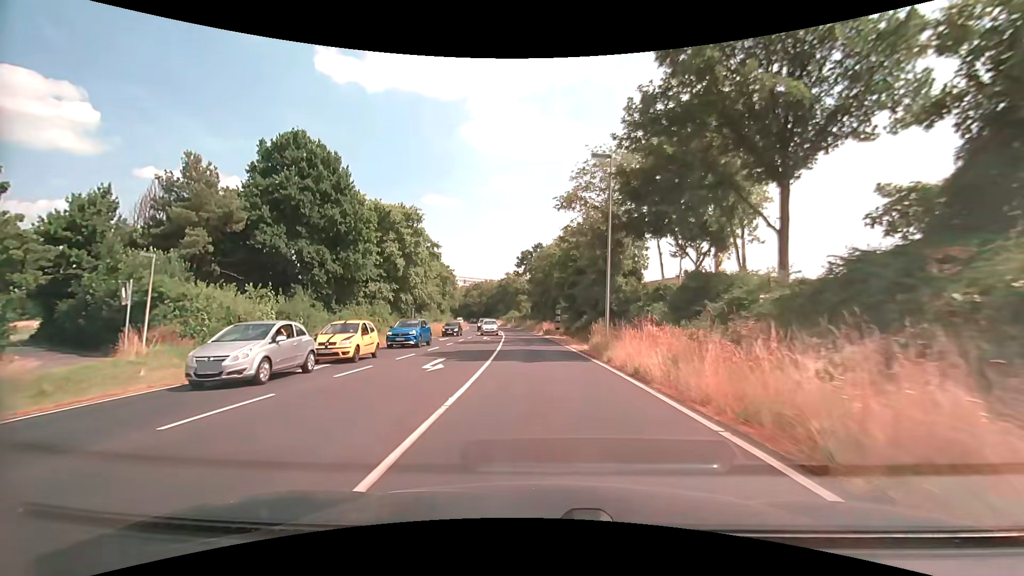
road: primary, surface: asphalt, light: Day
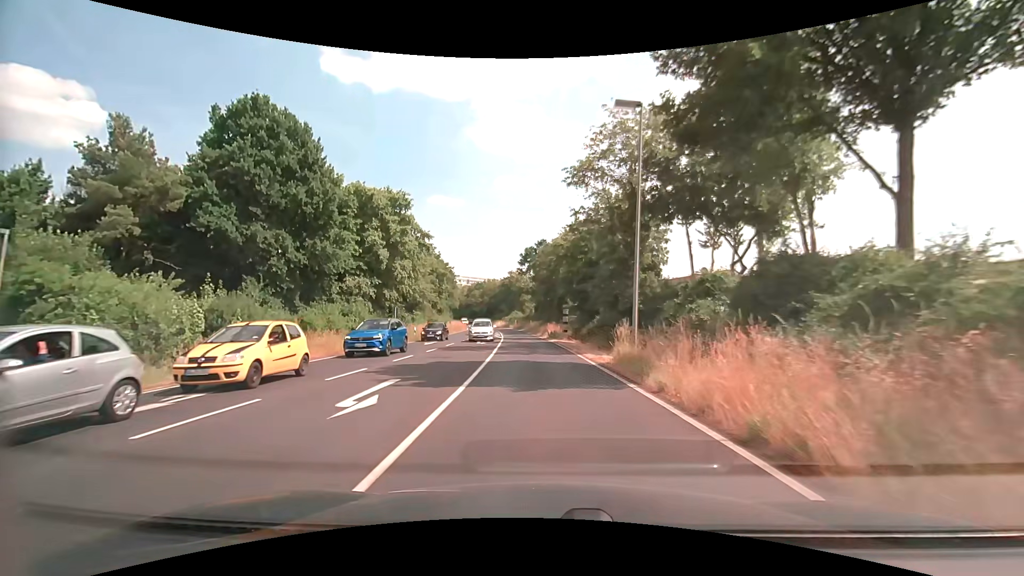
(0.0, +6.6) m; -1°
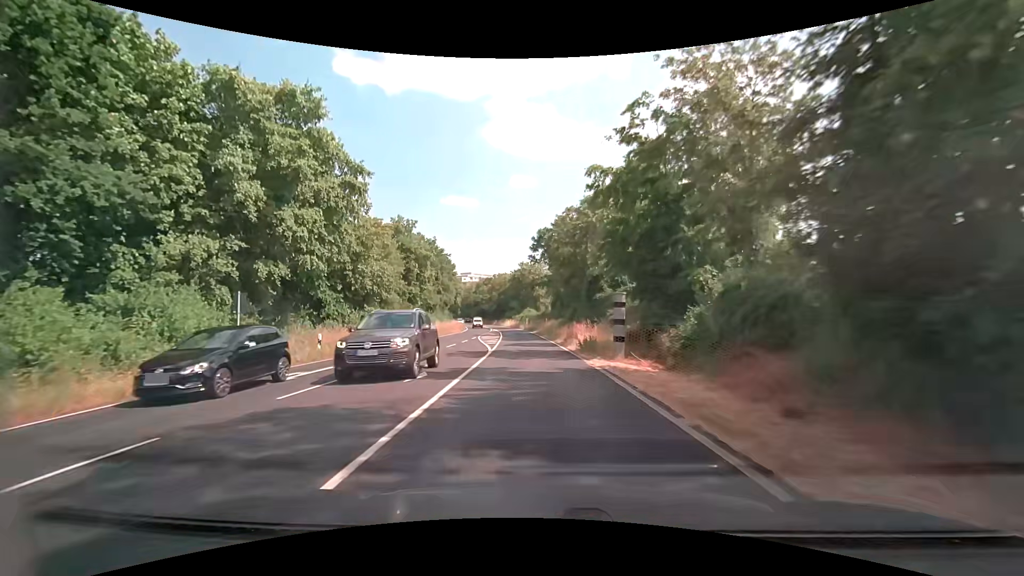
(-0.2, +21.0) m; -2°
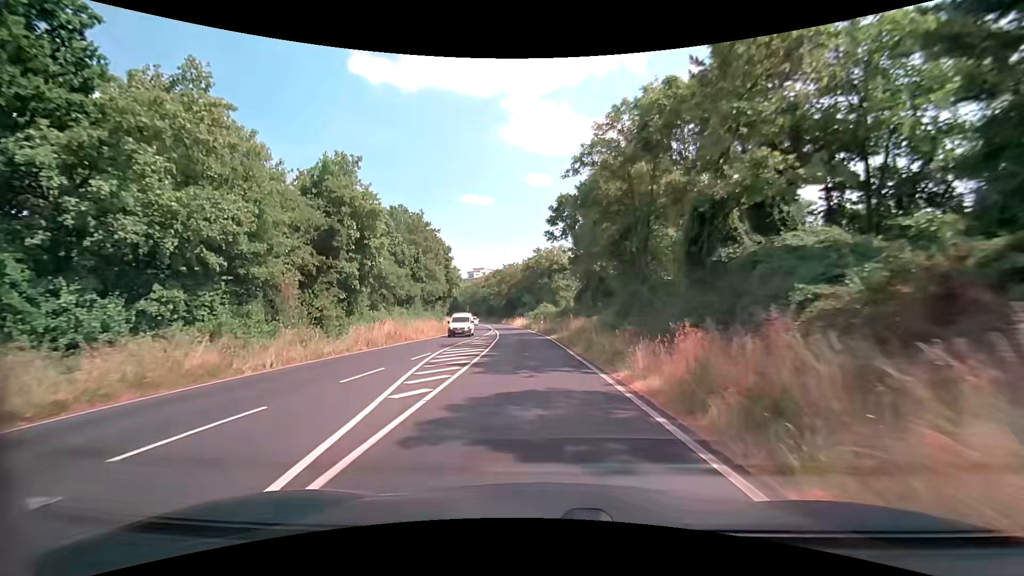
(-0.4, +22.6) m; -2°
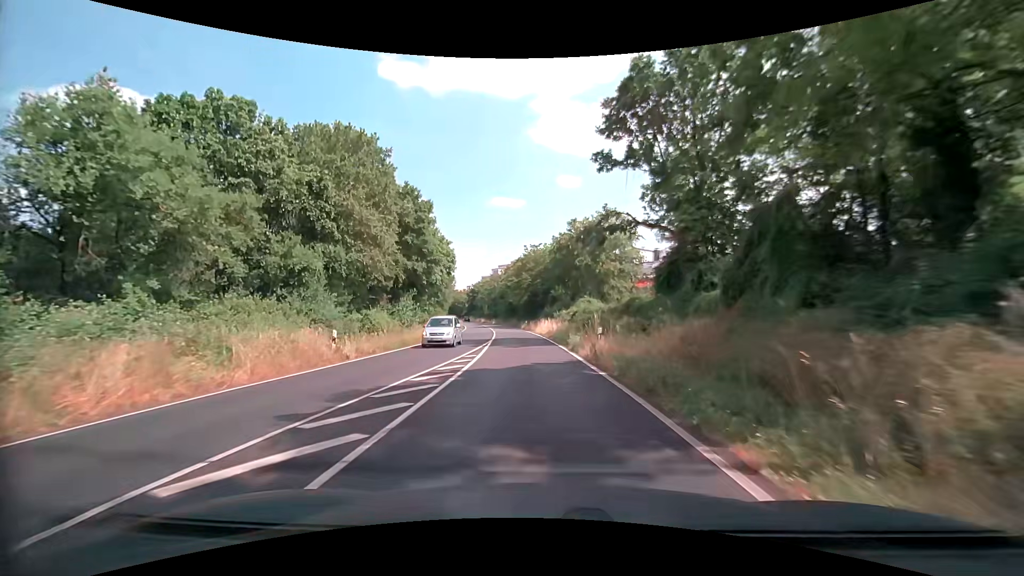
(-0.9, +31.7) m; -4°
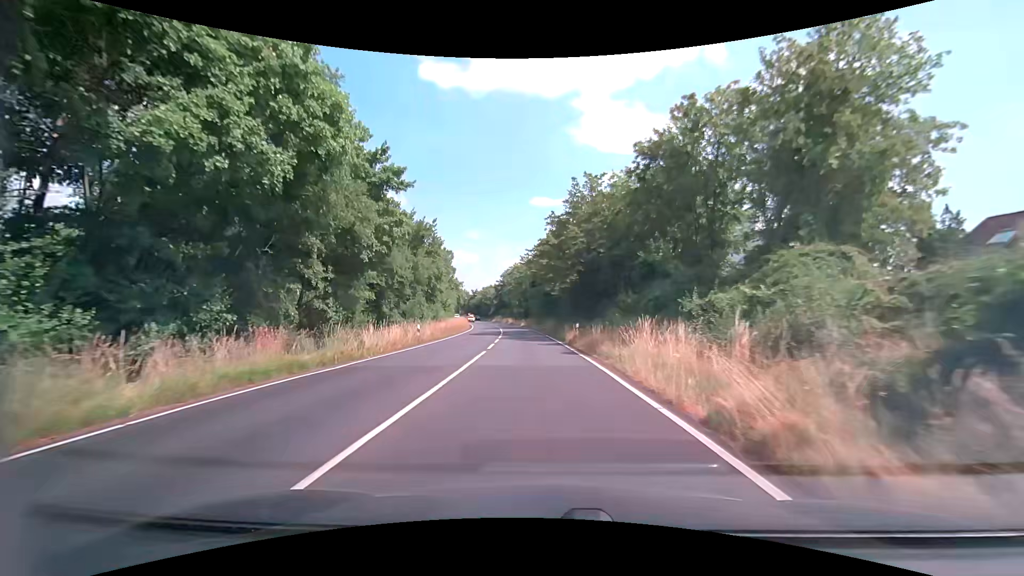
(-1.3, +39.2) m; -4°
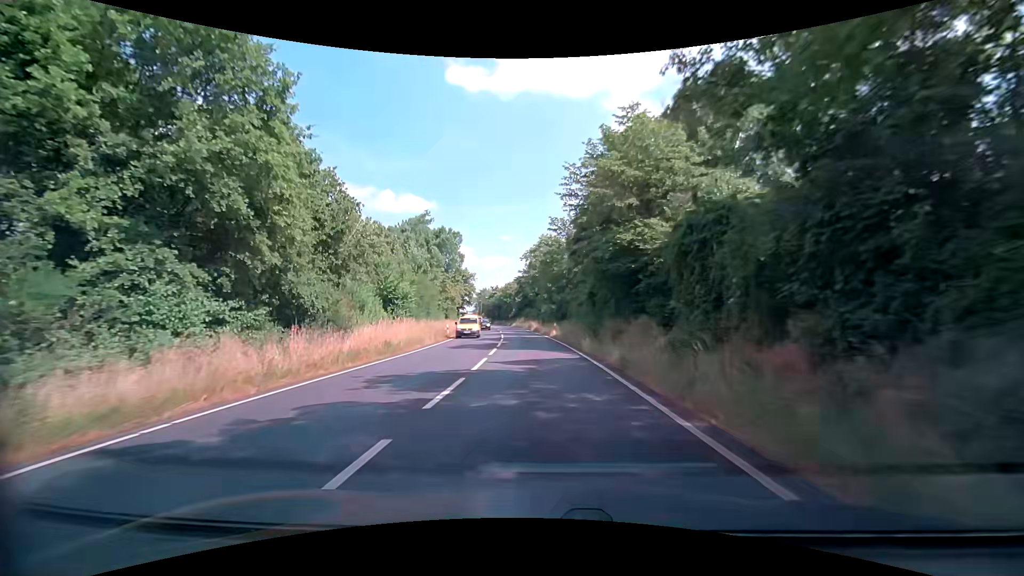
(-1.5, +38.9) m; -4°
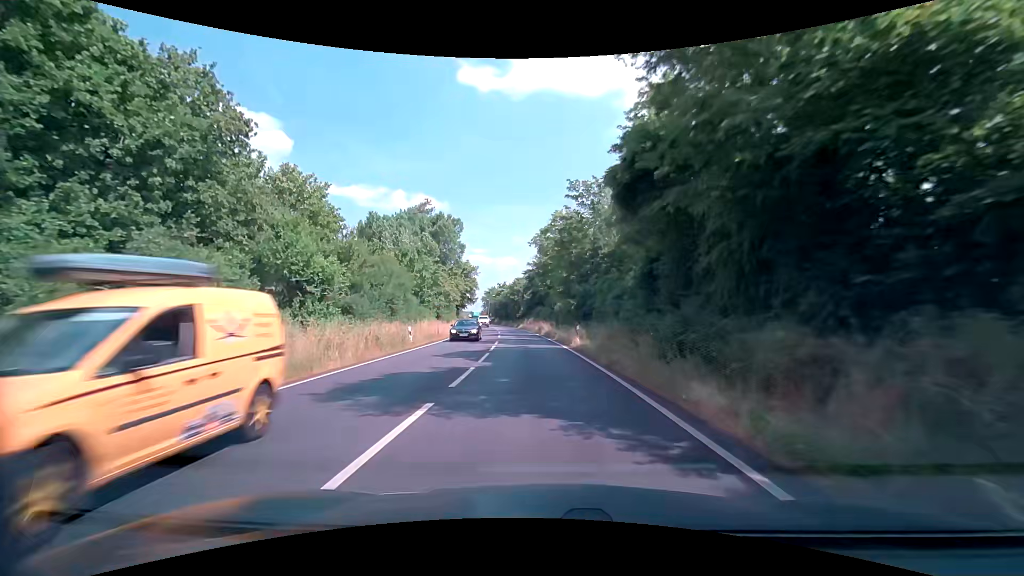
(-0.2, +15.7) m; -2°
(0, +10) (0, +20) (-1, +30) (-1, +40) (-2, +50) (-3, +60) (-4, +70) (-5, +80) (-6, +90) (-8, +100) m
